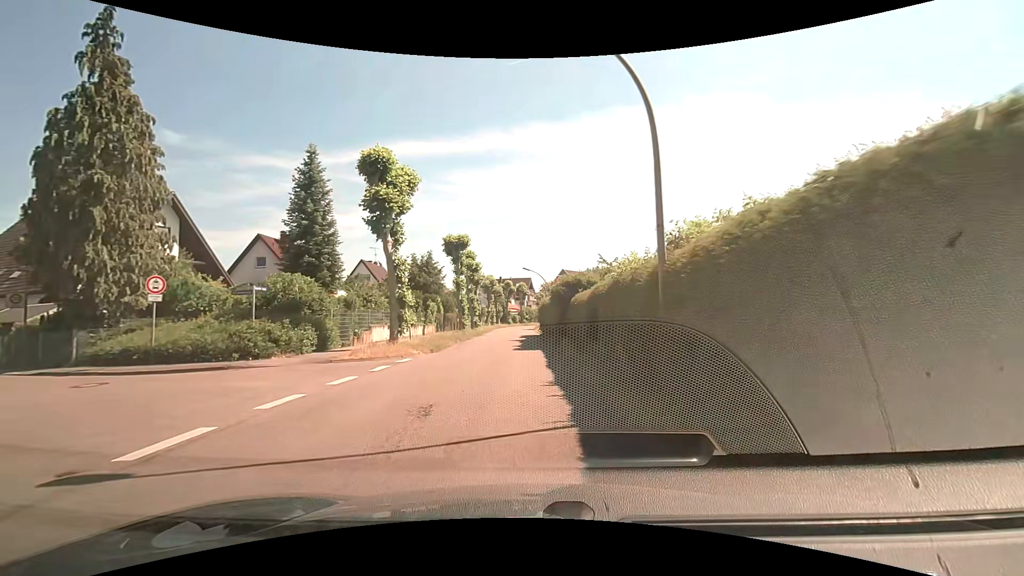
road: tertiary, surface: asphalt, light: Day
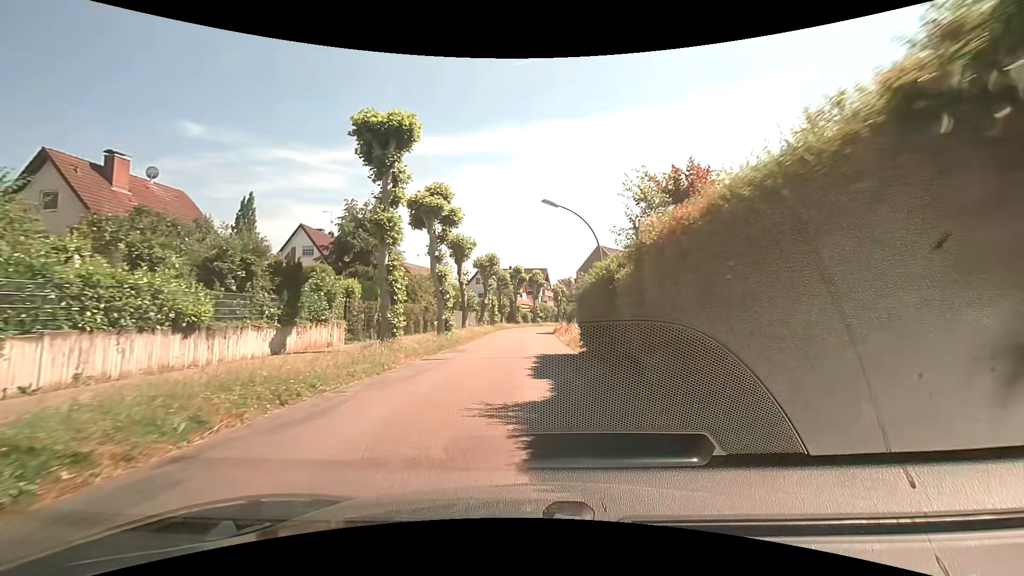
(-0.4, +25.8) m; -1°
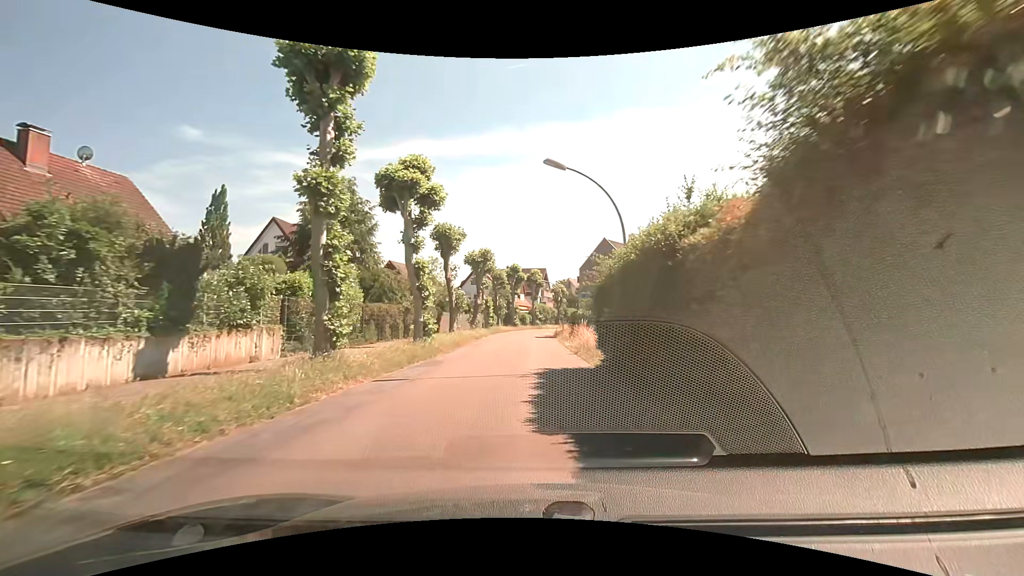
(0.0, +5.3) m; +1°
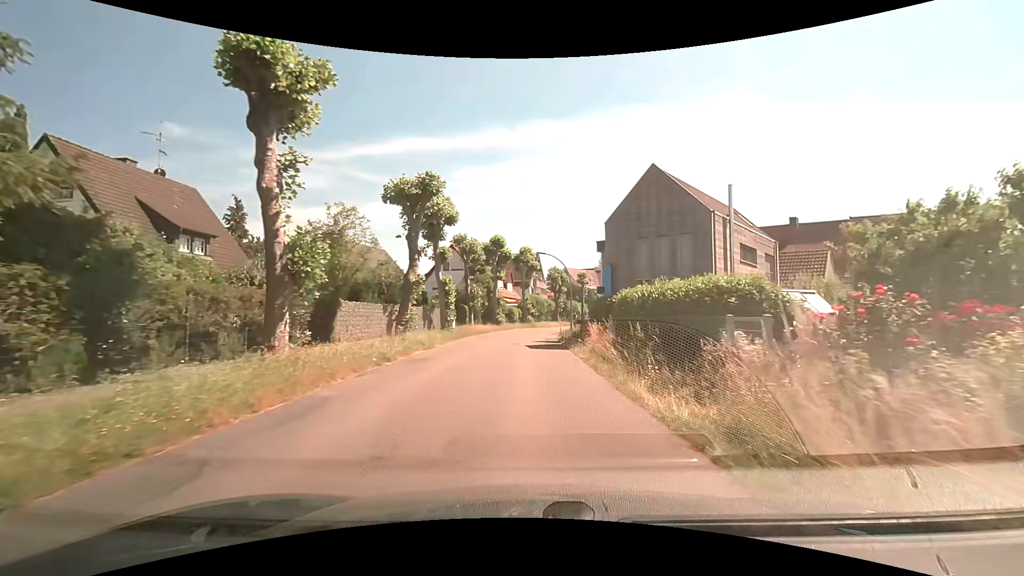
(0.0, +21.6) m; 0°
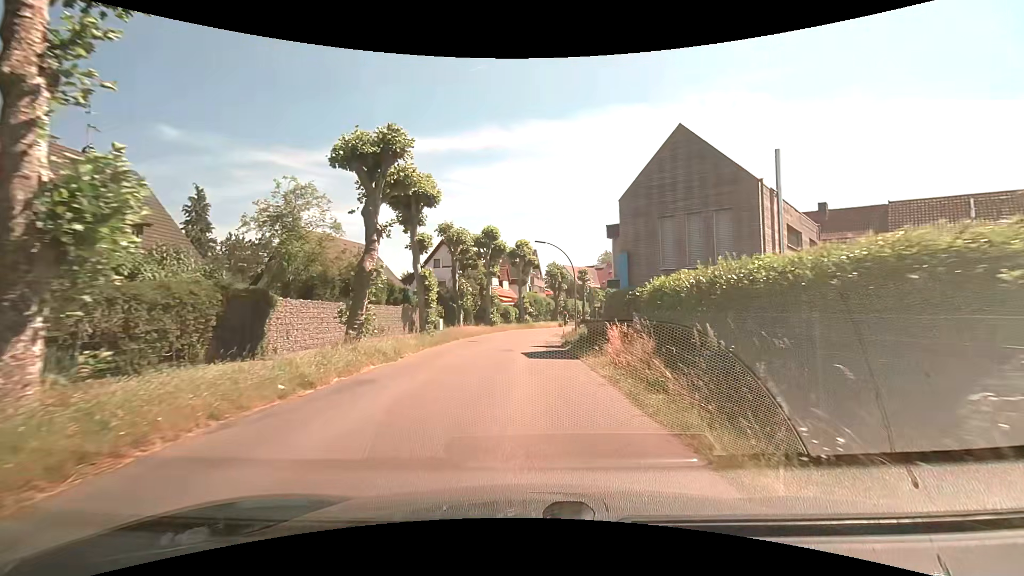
(0.0, +5.2) m; 0°
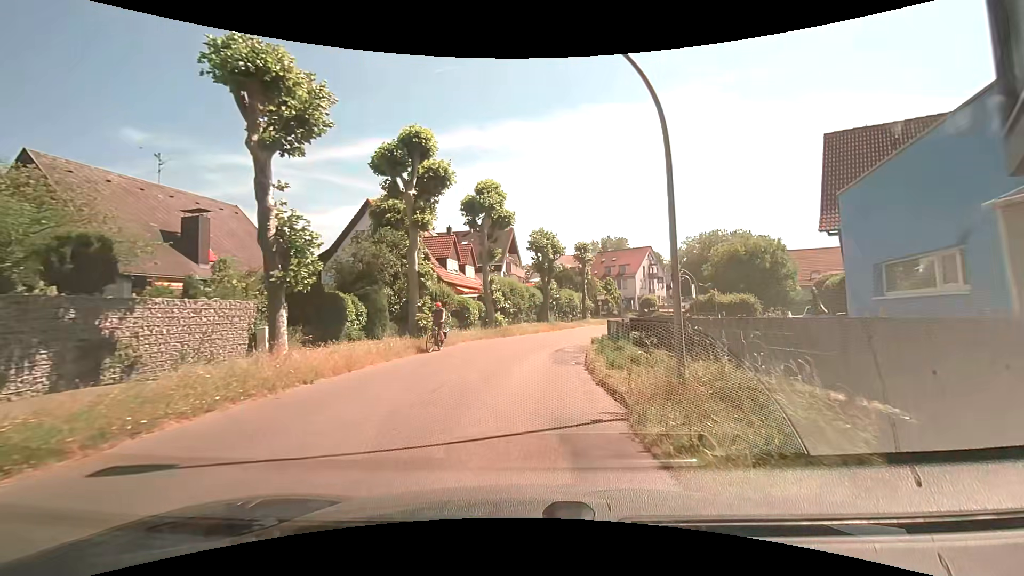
(+0.3, +23.4) m; +2°
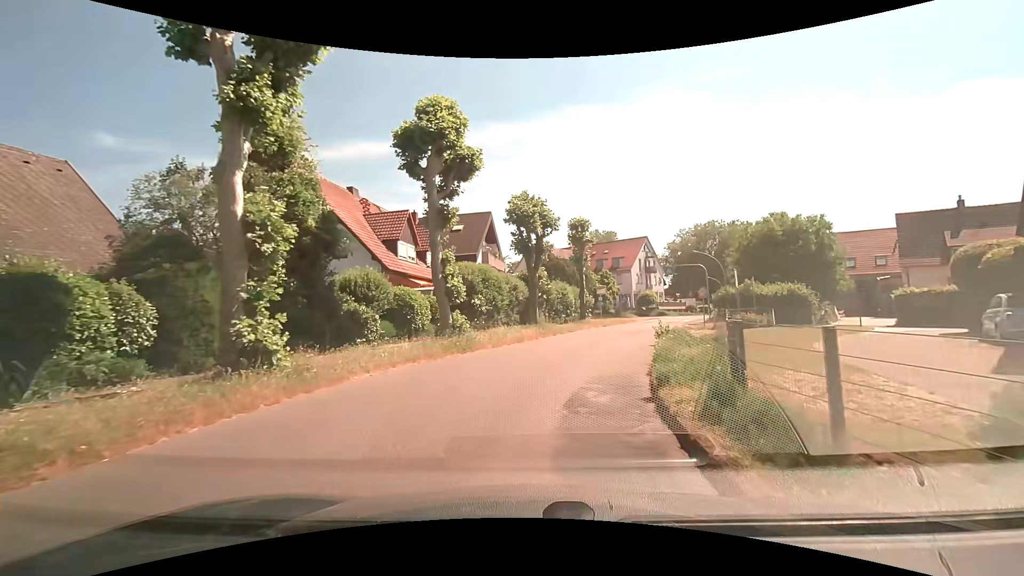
(+0.4, +12.0) m; +2°
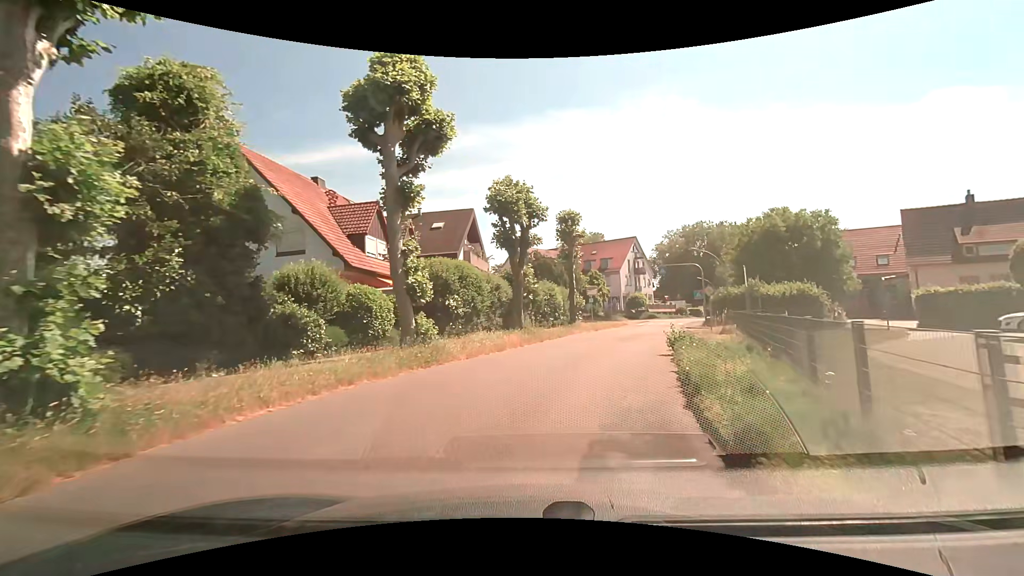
(+0.1, +3.7) m; +1°
